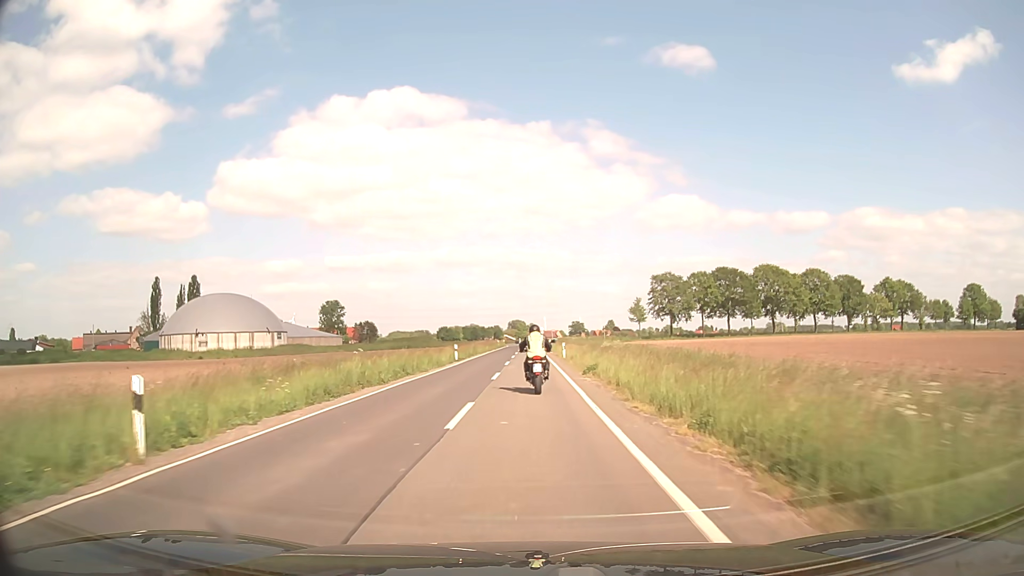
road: secondary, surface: asphalt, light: Day
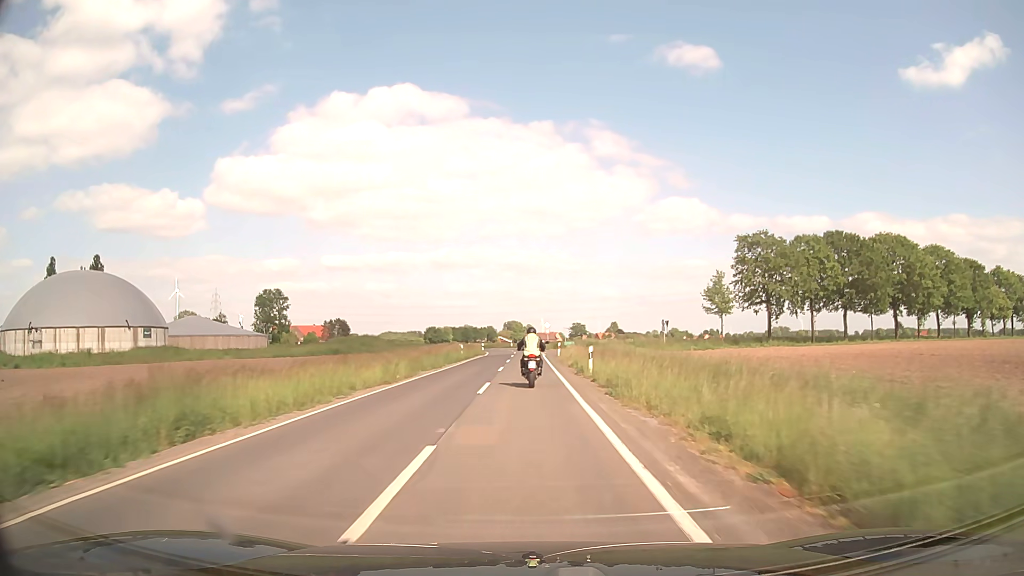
(+0.1, +54.0) m; 0°
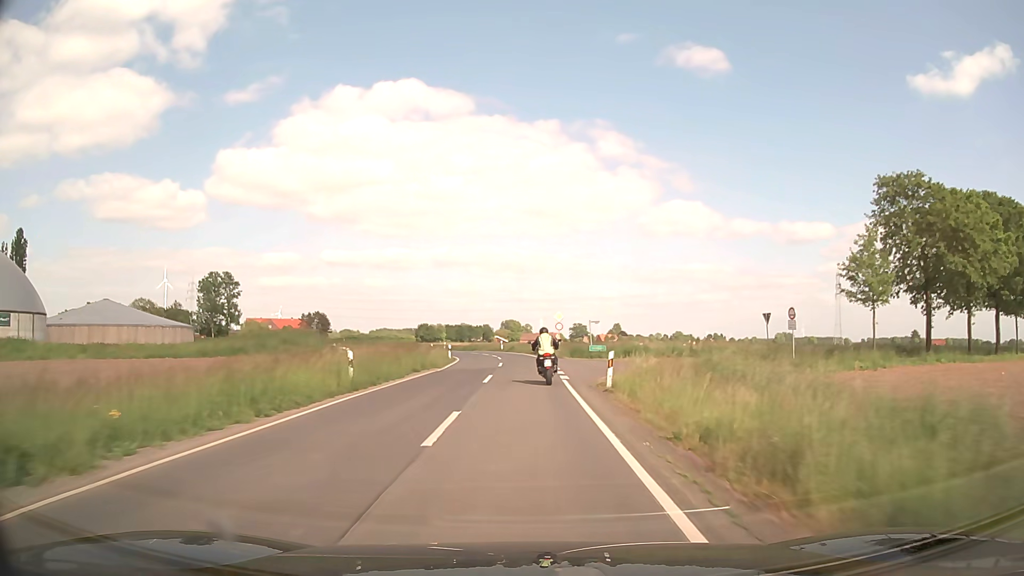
(0.0, +32.2) m; 0°
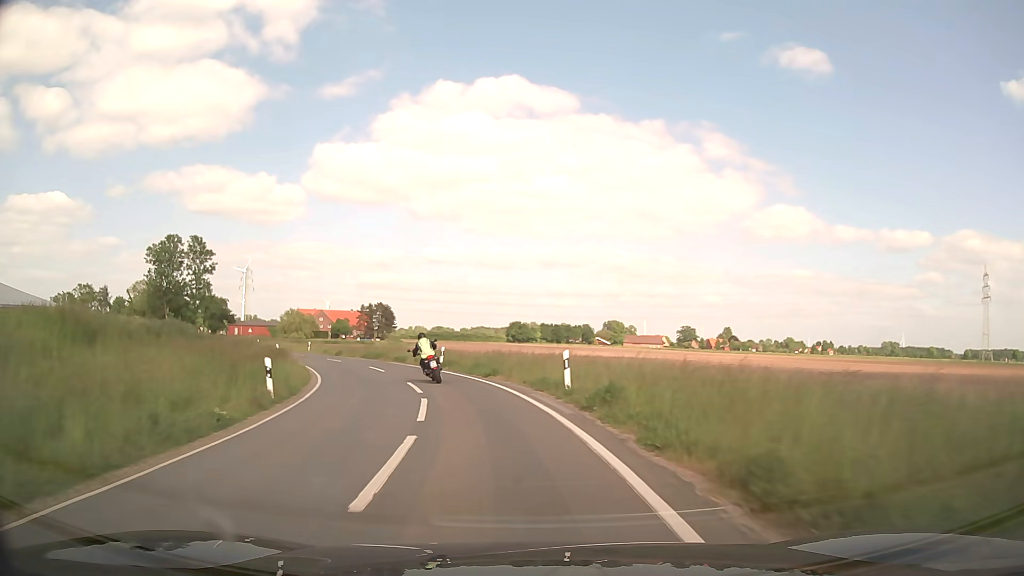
(-0.6, +51.3) m; -8°
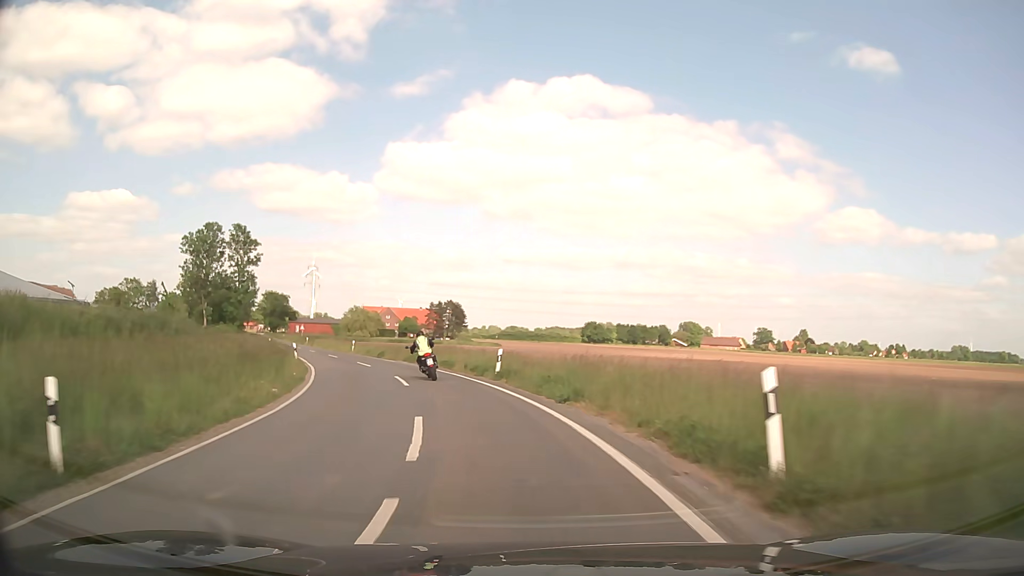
(-0.6, +10.1) m; -6°
